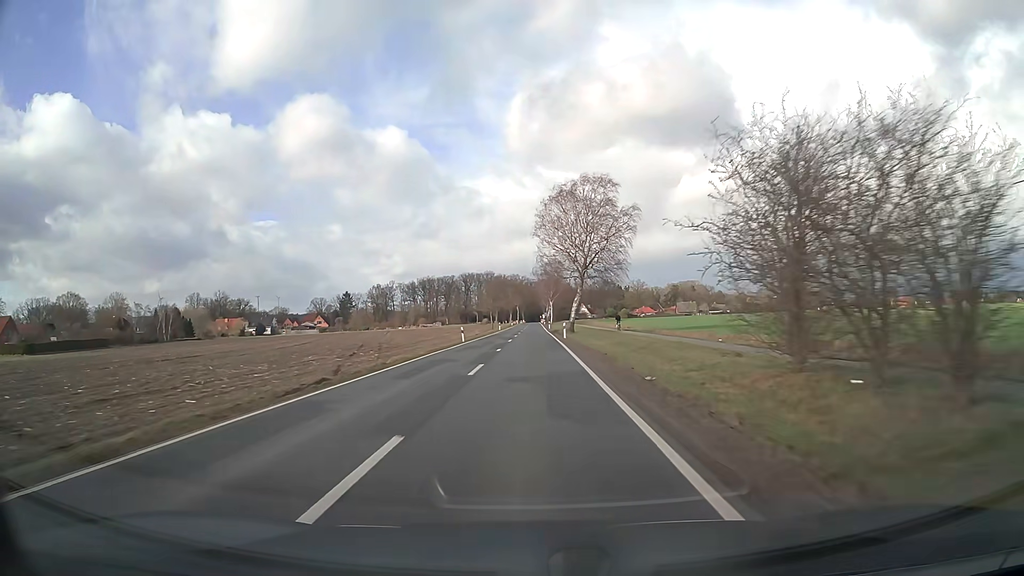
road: secondary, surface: asphalt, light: Day
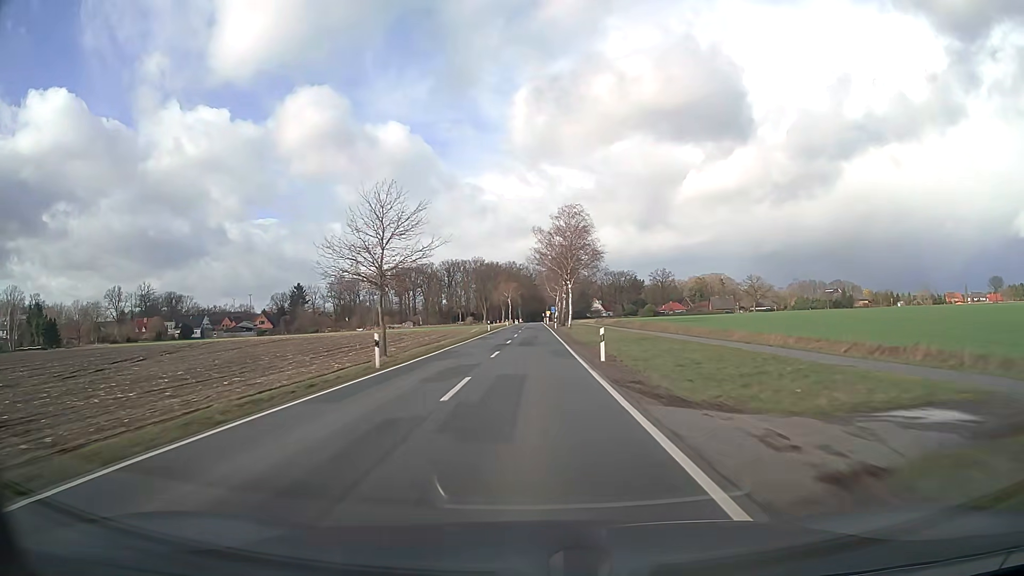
(+0.5, +77.5) m; 0°
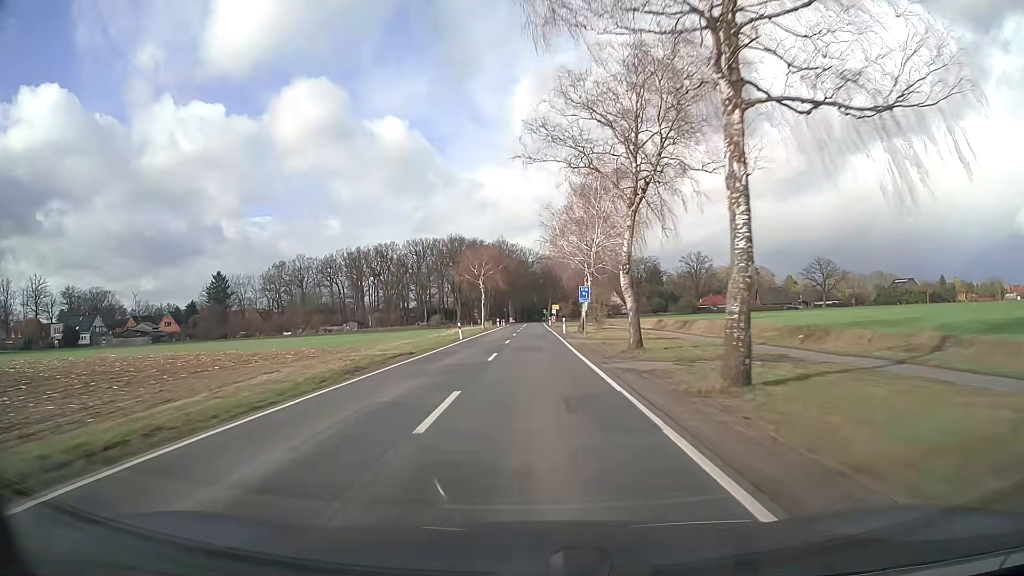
(+0.1, +75.1) m; 0°
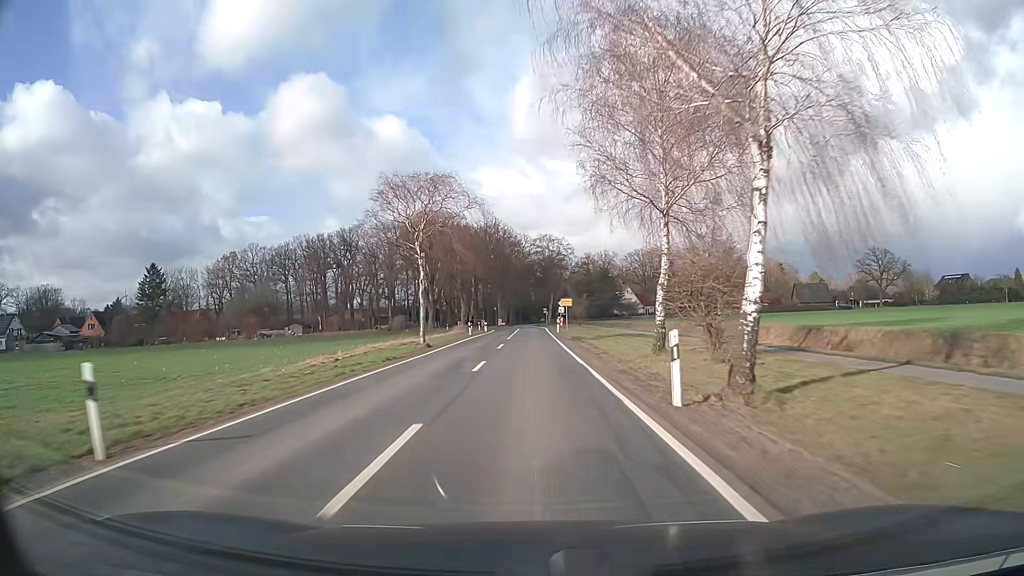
(-0.1, +40.0) m; 0°
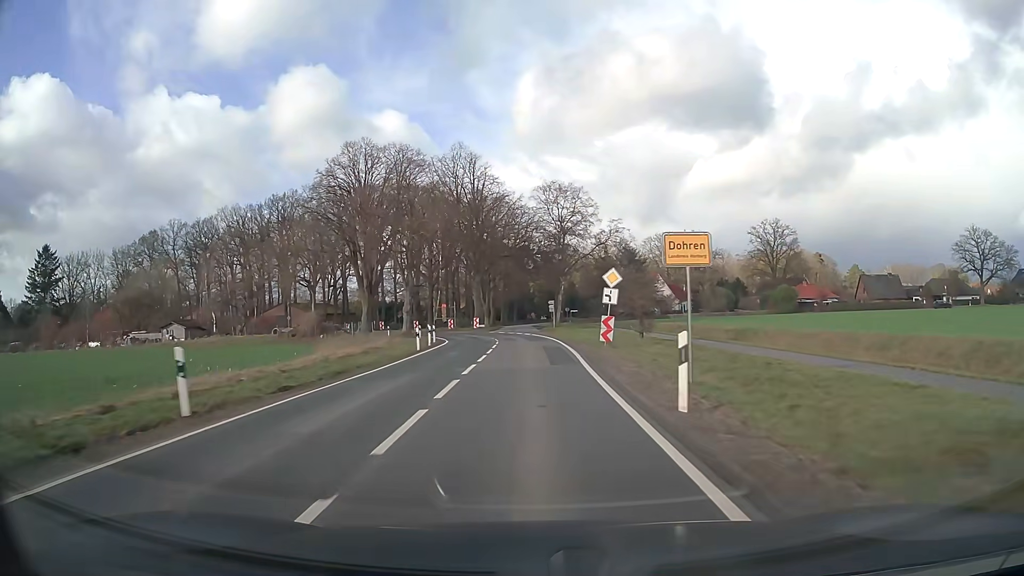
(-0.2, +47.4) m; 0°
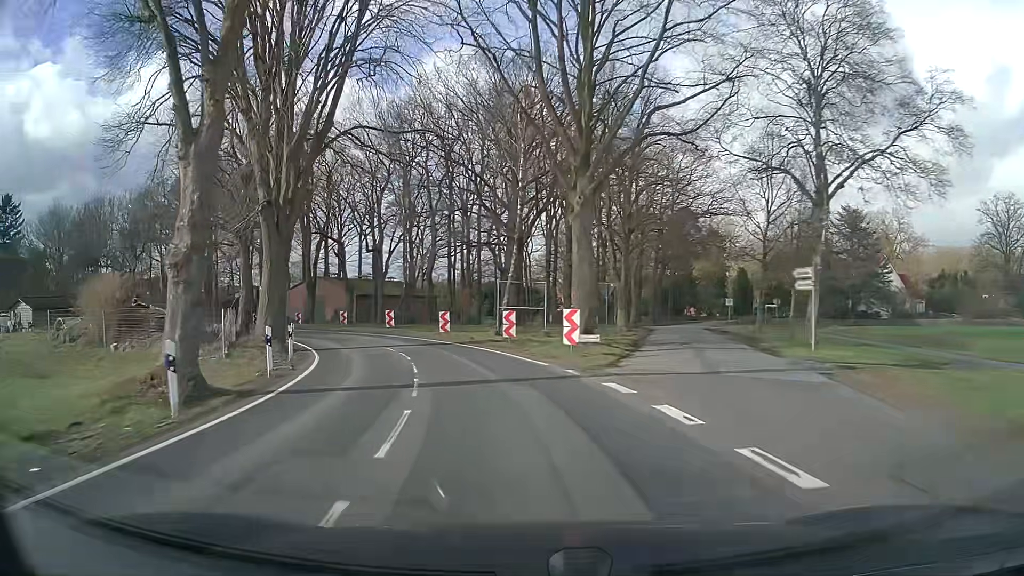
(-2.2, +49.7) m; -12°
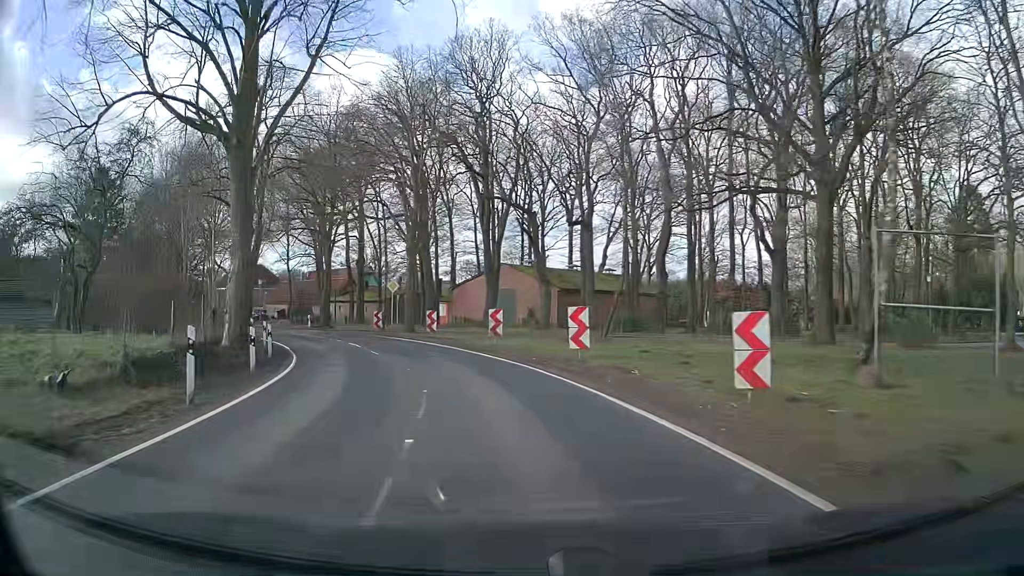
(-3.8, +24.7) m; -19°
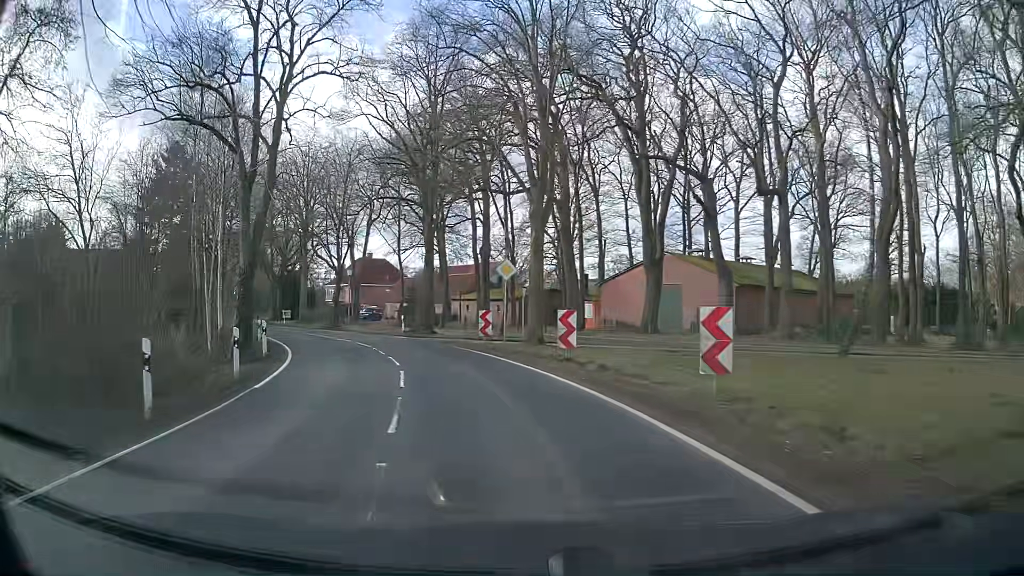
(-1.6, +14.6) m; -12°
(-1, +10) (-3, +20) (-6, +29) (-11, +38) (-16, +47) (-21, +55) (-27, +63) (-32, +72) (-38, +80) (-43, +88) m
